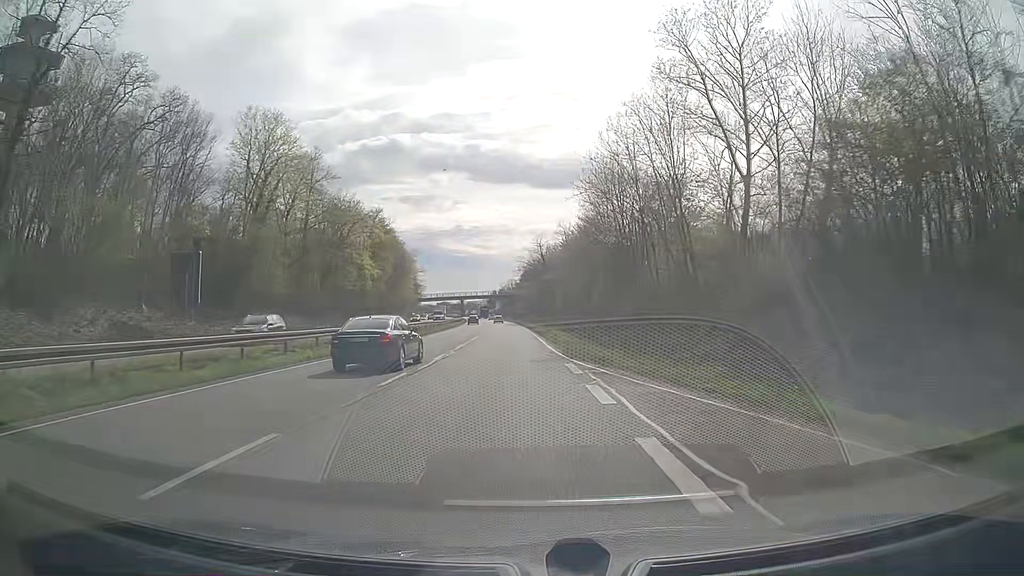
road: trunk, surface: asphalt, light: Day
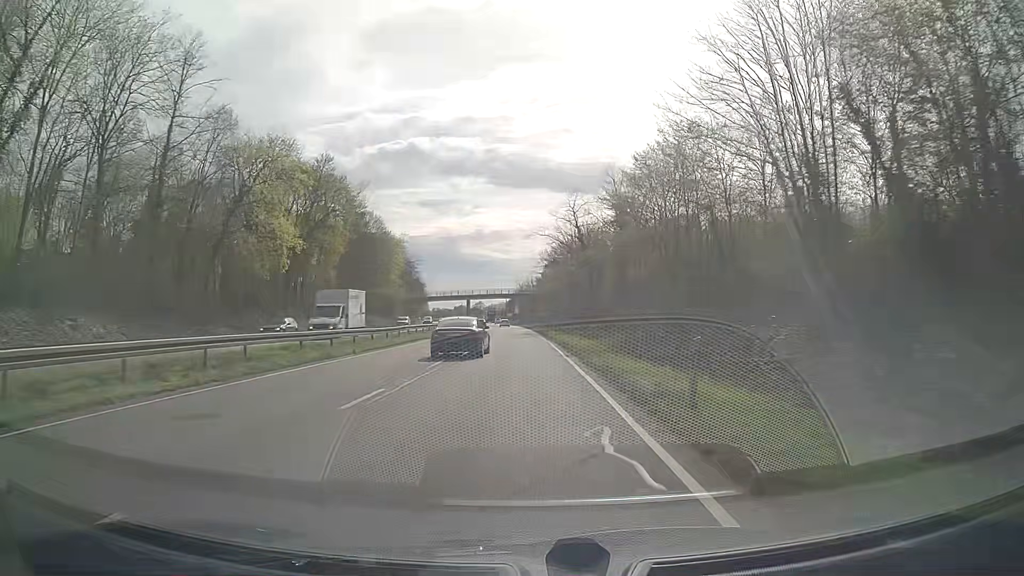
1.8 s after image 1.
(-0.6, +39.4) m; -2°
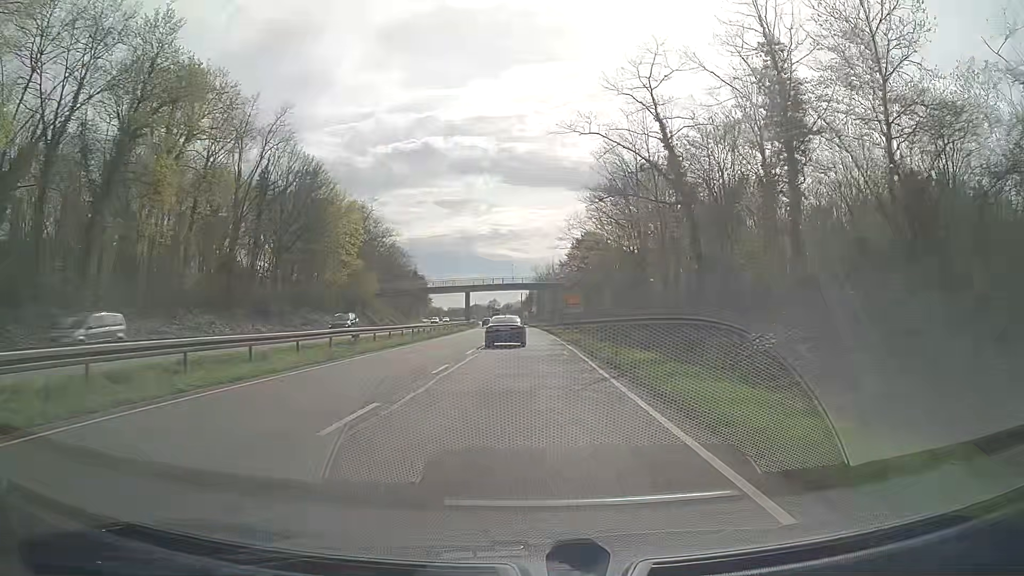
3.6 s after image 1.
(-0.3, +38.1) m; -1°
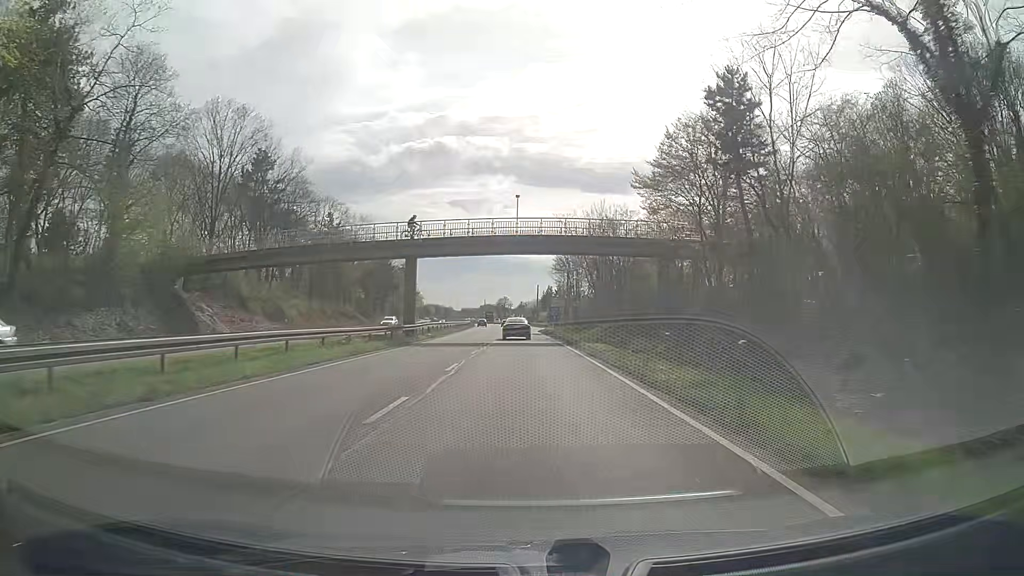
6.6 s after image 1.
(-1.0, +62.0) m; -2°
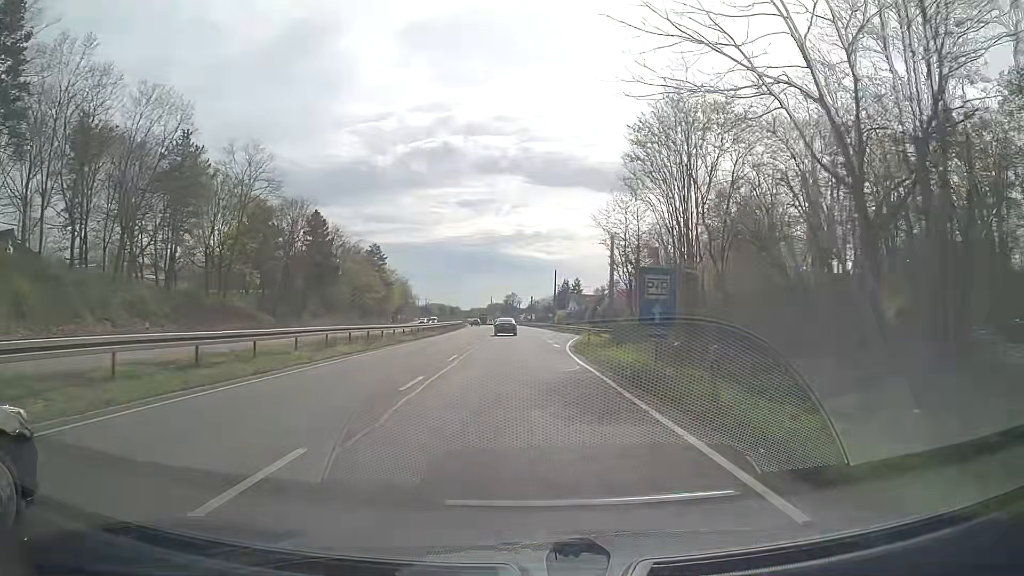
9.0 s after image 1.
(0.0, +49.6) m; 0°
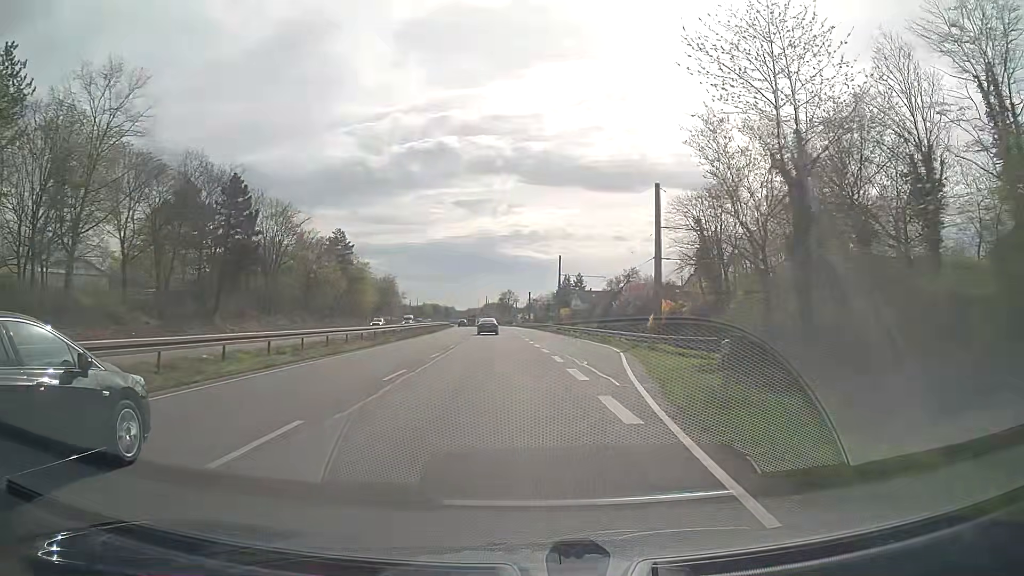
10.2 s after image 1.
(0.0, +25.1) m; 0°
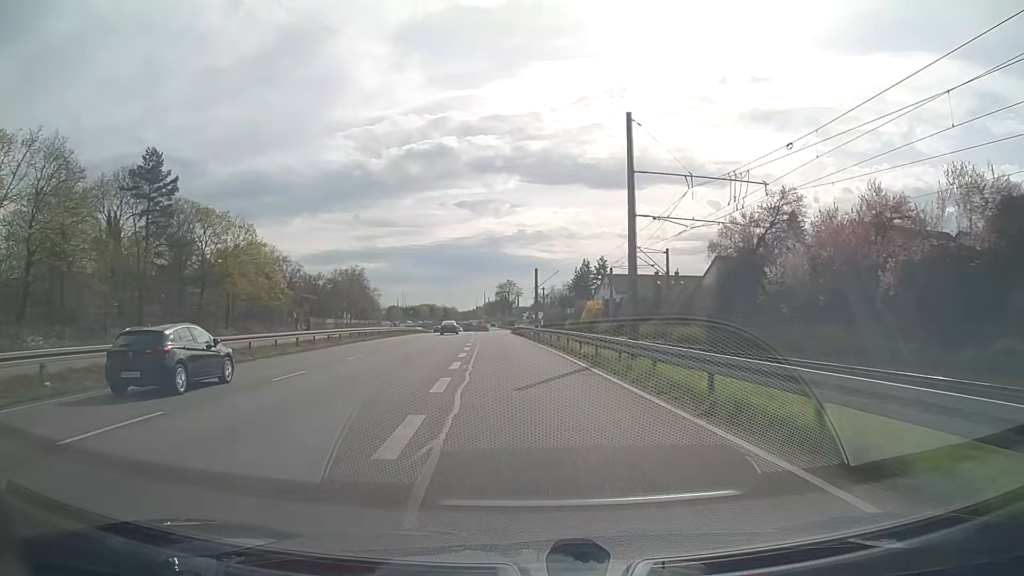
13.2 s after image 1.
(-0.1, +61.8) m; -1°
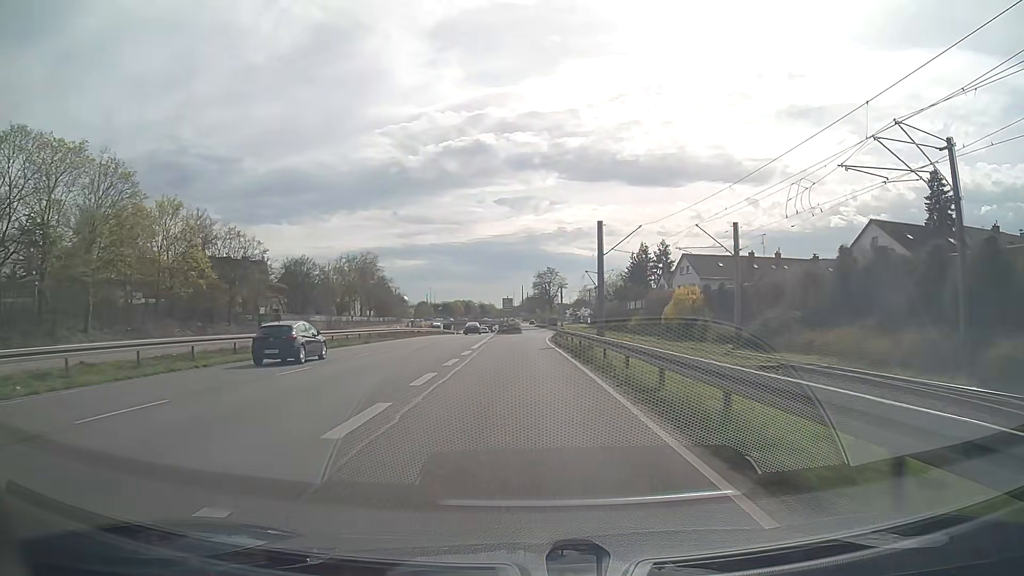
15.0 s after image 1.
(-1.1, +34.7) m; -4°
(0, +10) (0, +20) (0, +30) (0, +40) (0, +50) (0, +60) (+1, +70) (+1, +80) (+1, +90) (+2, +100) m
